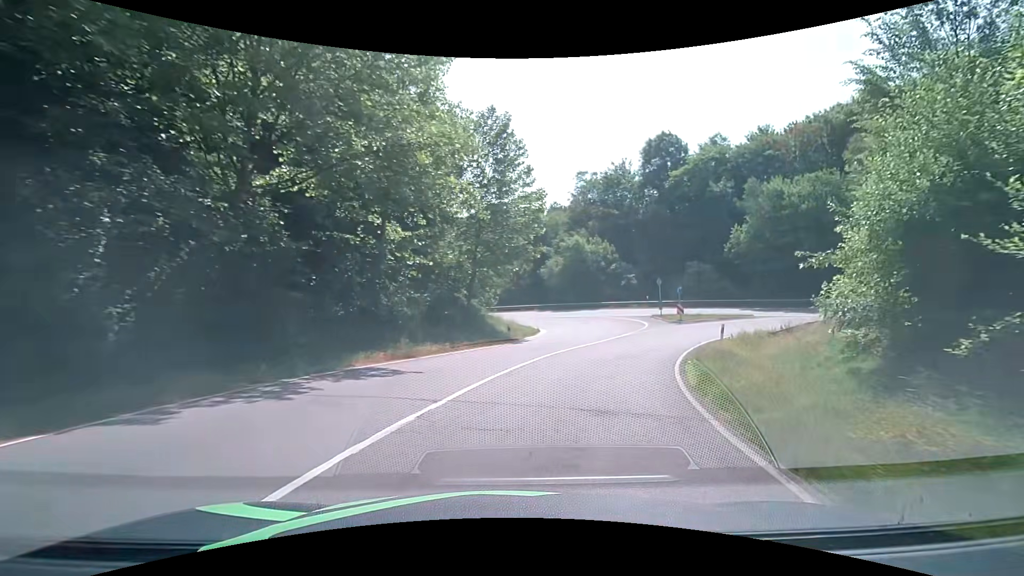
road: primary_link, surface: asphalt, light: Day
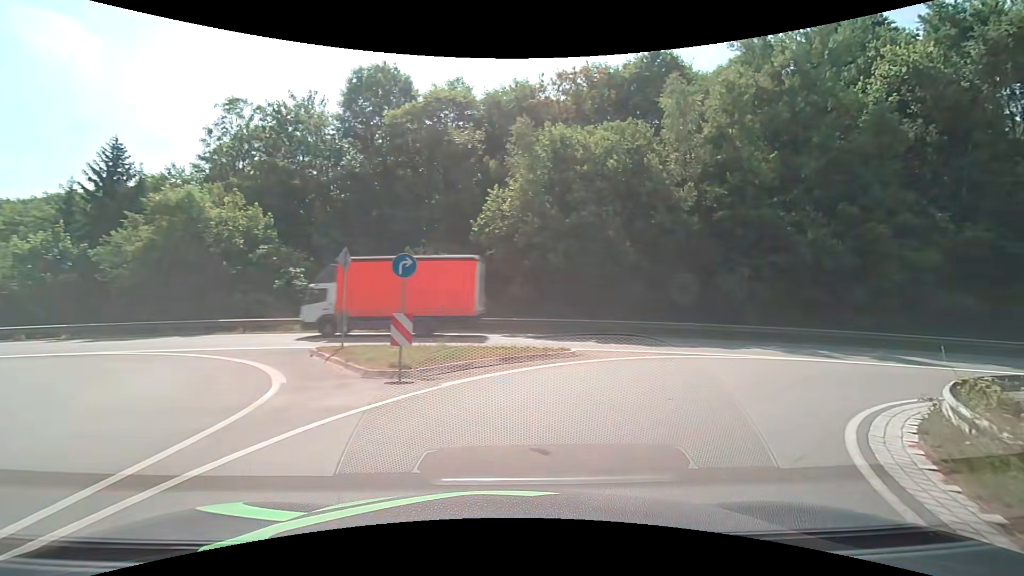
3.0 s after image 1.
(+7.5, +26.4) m; +34°
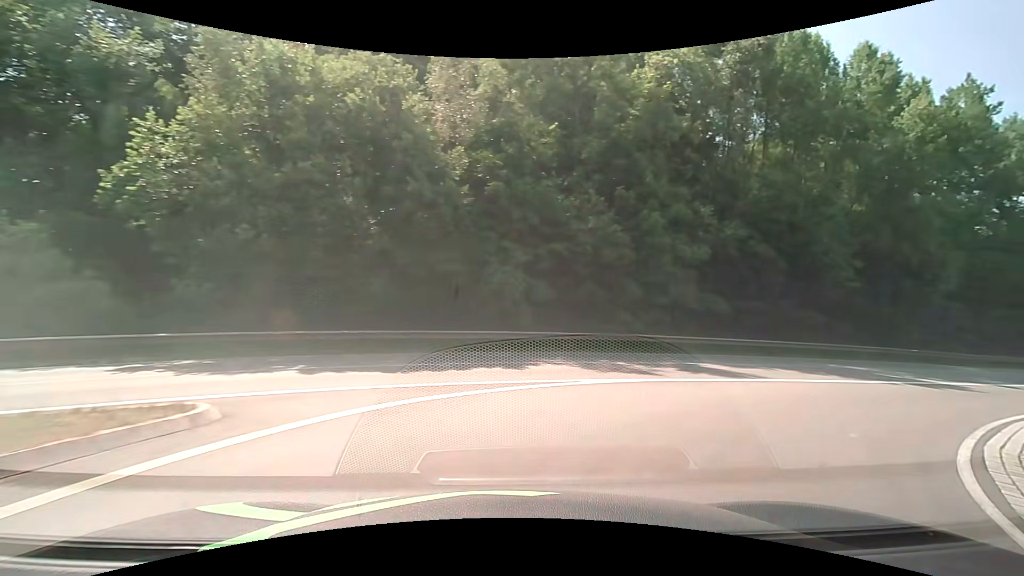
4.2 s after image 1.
(+1.8, +8.0) m; +29°
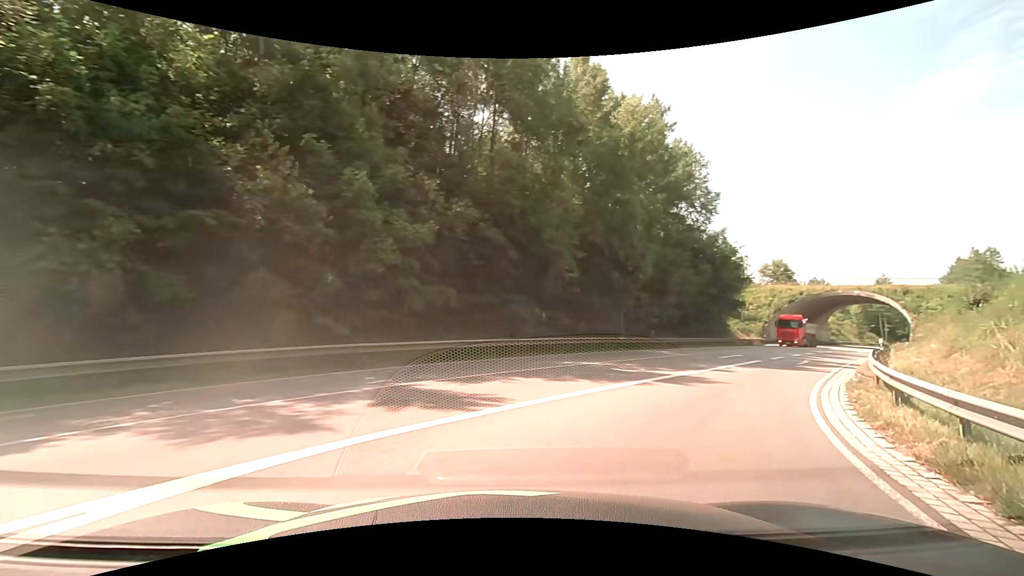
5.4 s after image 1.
(+1.7, +6.3) m; +30°
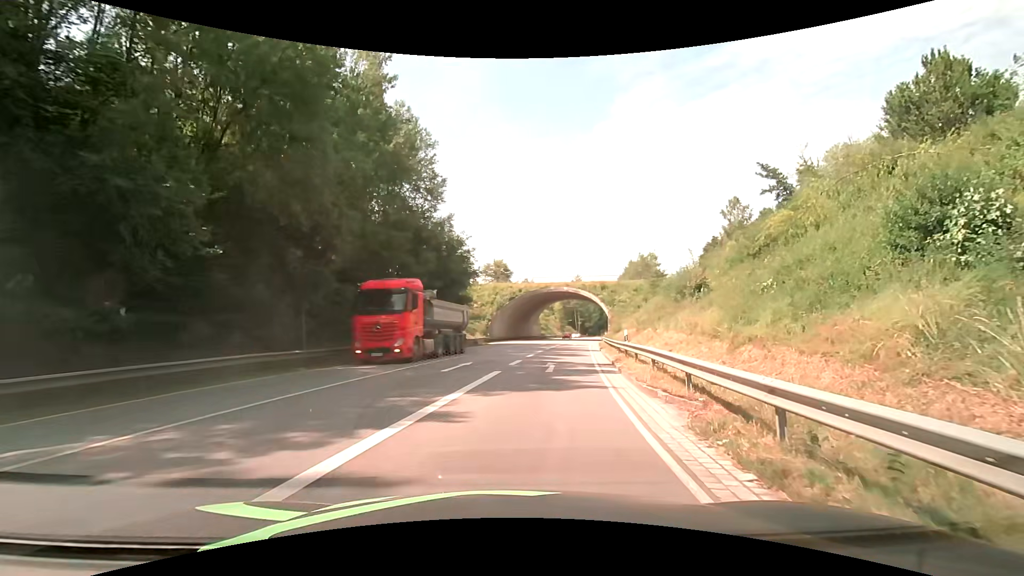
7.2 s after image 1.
(+3.2, +10.3) m; +29°
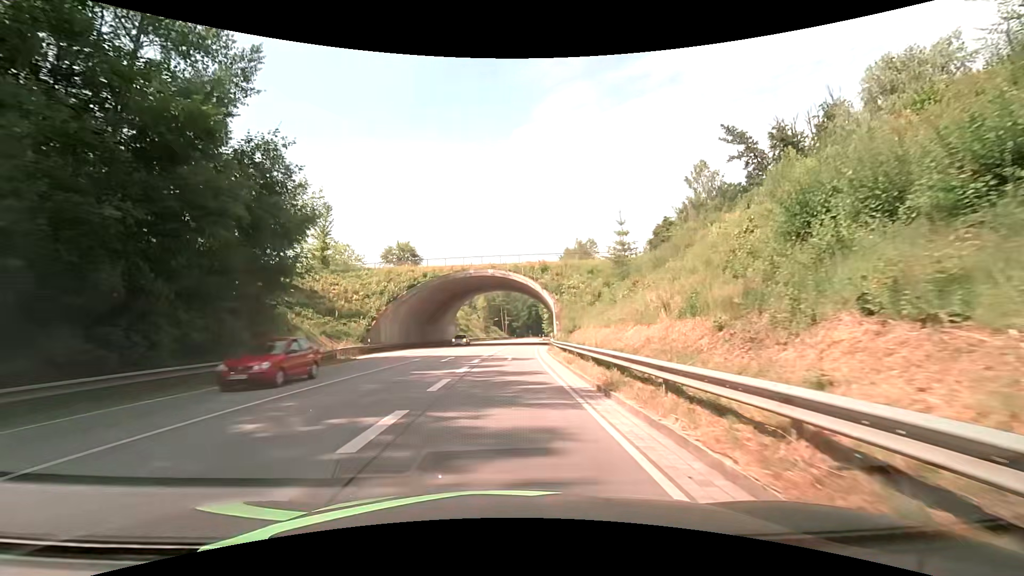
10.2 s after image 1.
(+2.4, +25.9) m; +8°
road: primary
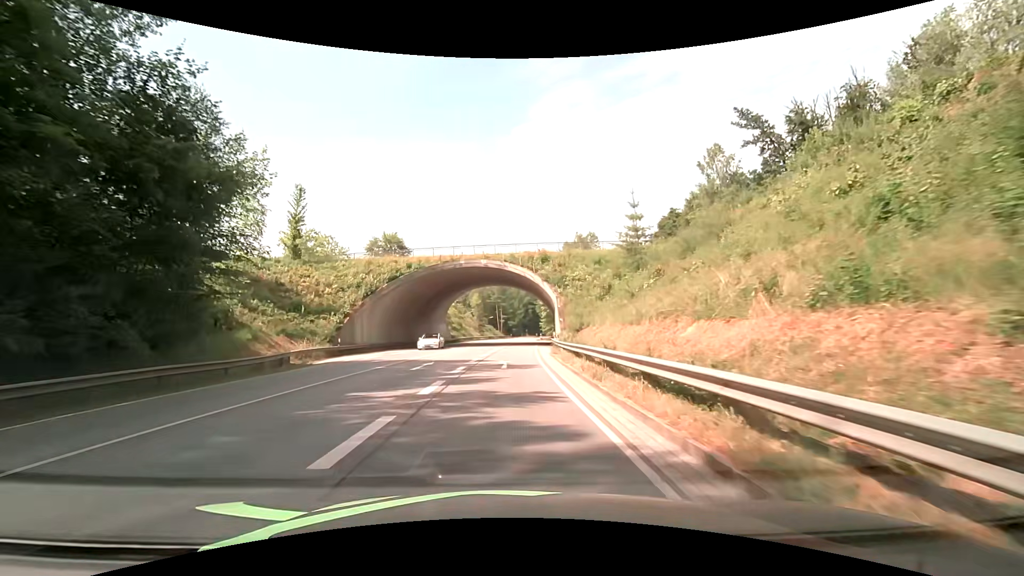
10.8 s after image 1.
(0.0, +7.0) m; +1°
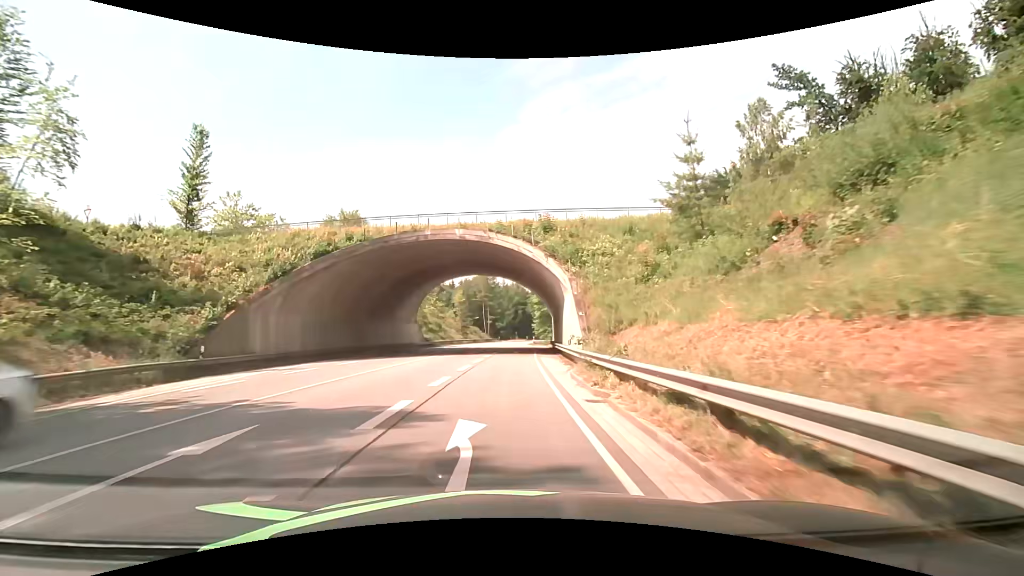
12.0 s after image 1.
(+0.1, +16.3) m; +1°
(0, +10) (0, +20) (0, +30) (0, +40) (0, +50) (0, +60) (+1, +70) (+1, +80) (+1, +90) (+2, +100) m
